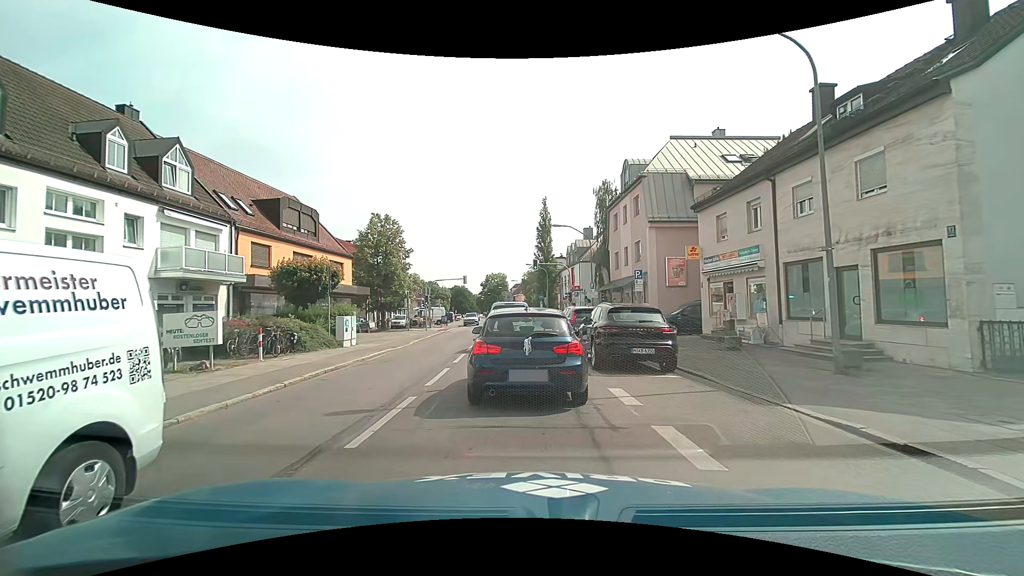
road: secondary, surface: asphalt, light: Day
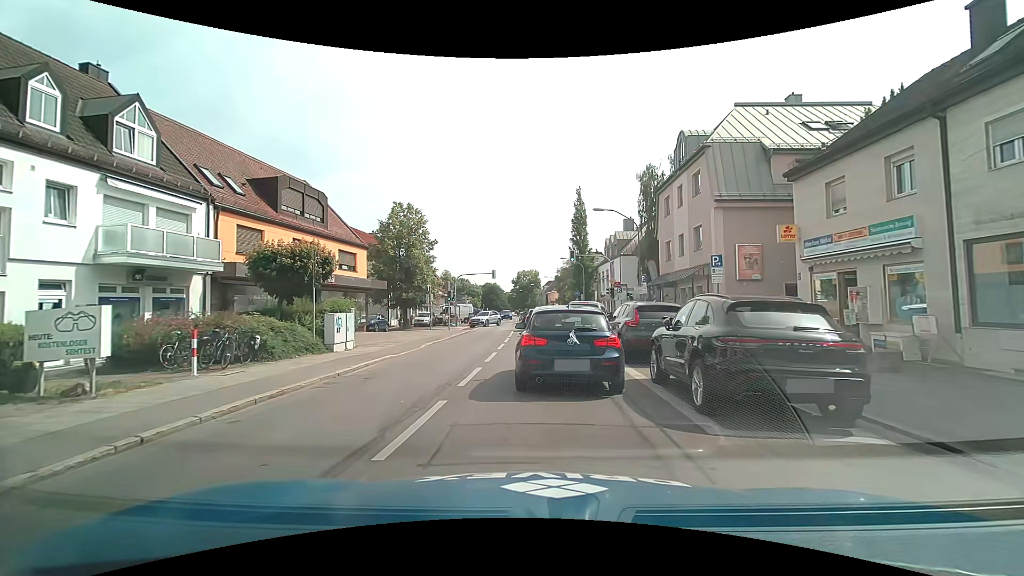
(0.0, +5.4) m; -3°
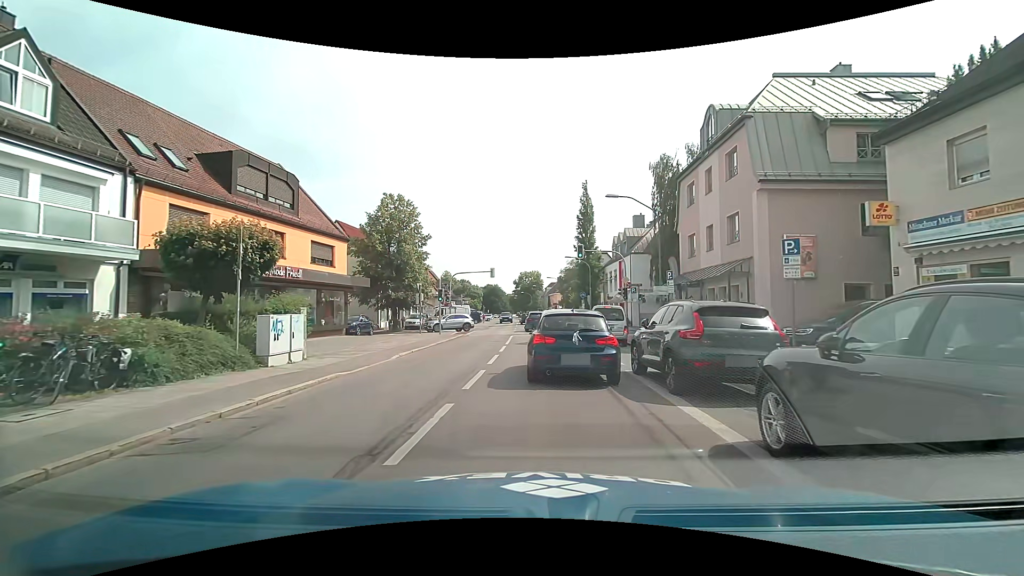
(0.0, +4.7) m; -1°
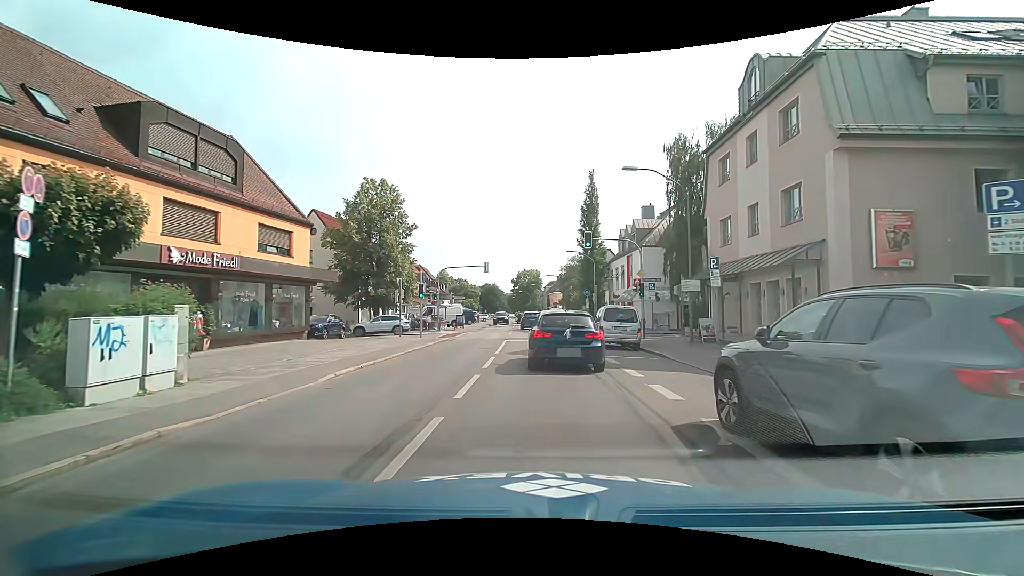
(+0.1, +5.6) m; +1°
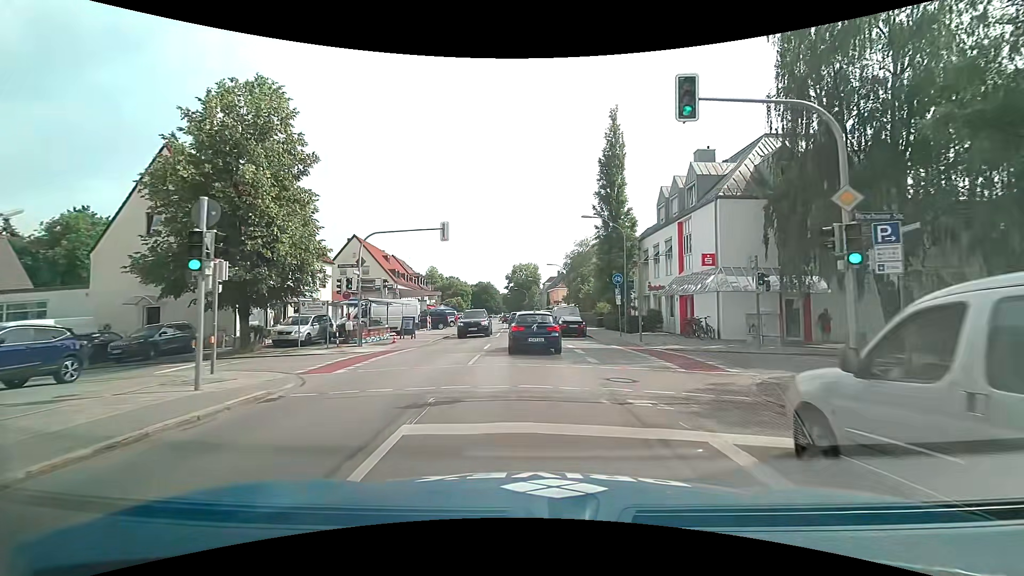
(-0.1, +19.6) m; -1°
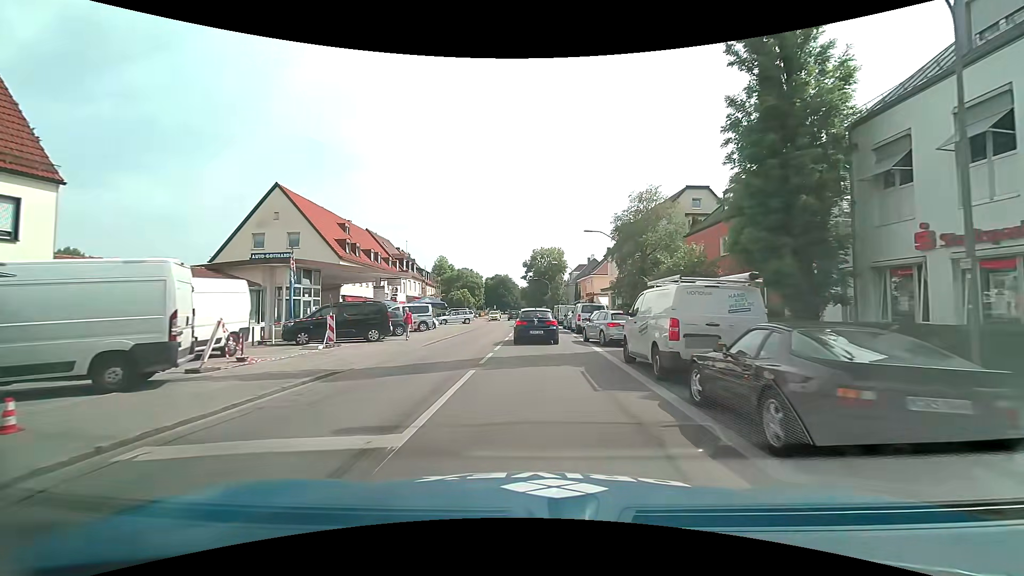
(-0.3, +25.7) m; -2°
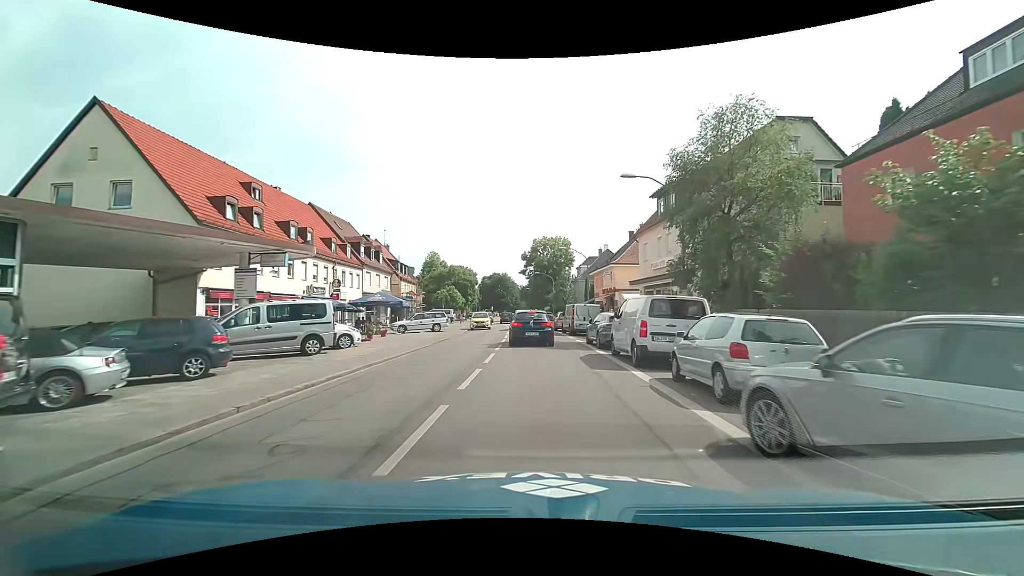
(+0.2, +17.6) m; 0°
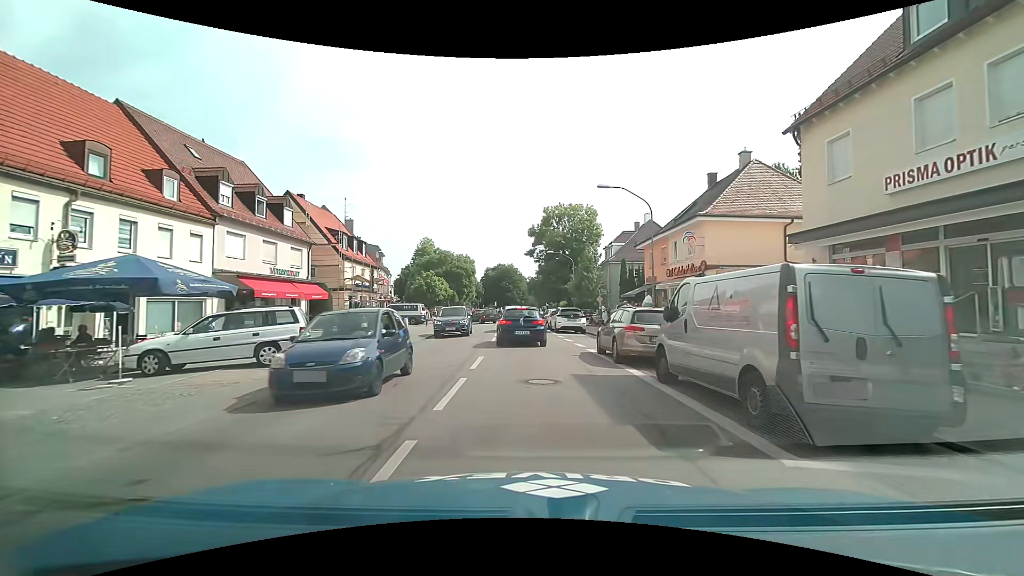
(-0.2, +24.2) m; -1°
(0, +10) (0, +20) (-1, +30) (-1, +40) (-1, +50) (-1, +60) (-1, +70) (-1, +80) (-1, +90) (-1, +100) m
